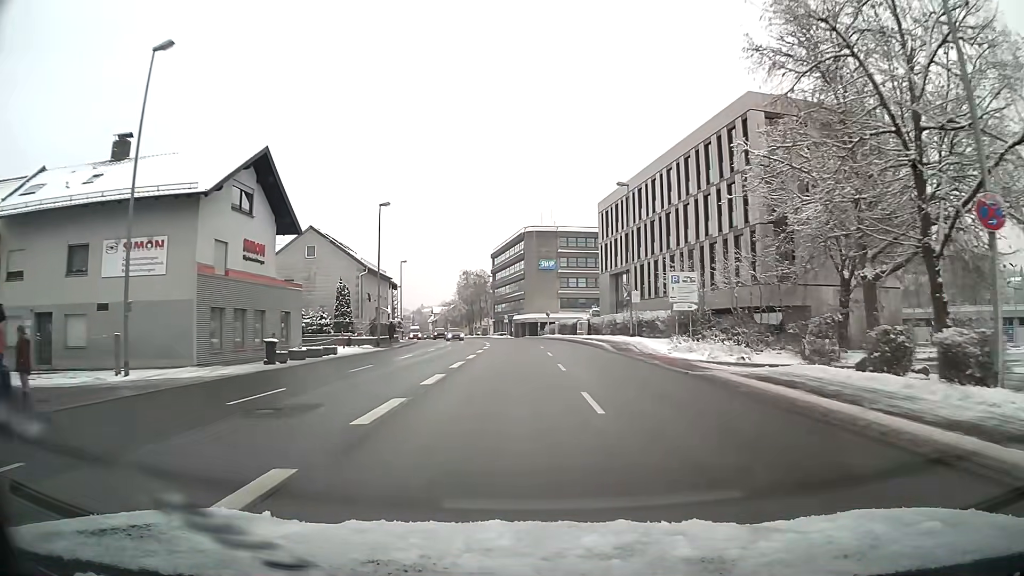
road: primary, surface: asphalt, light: Day
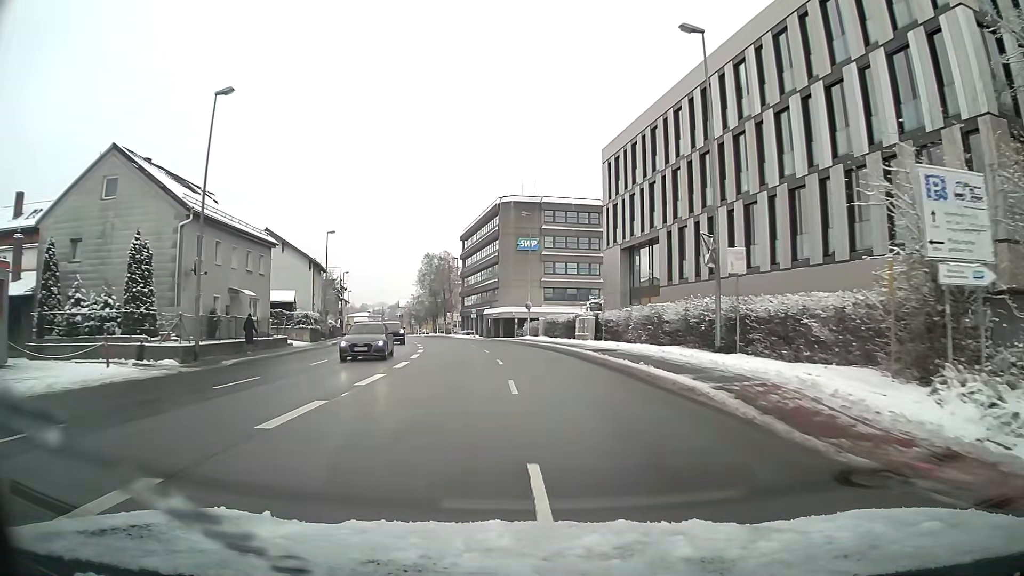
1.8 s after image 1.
(+0.3, +24.6) m; +1°
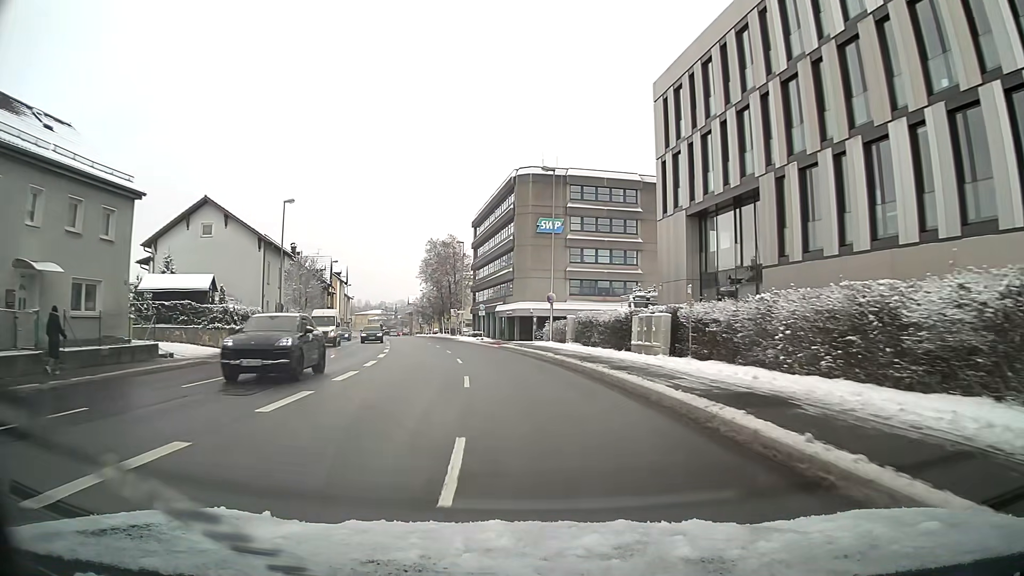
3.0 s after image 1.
(-0.2, +16.4) m; -2°
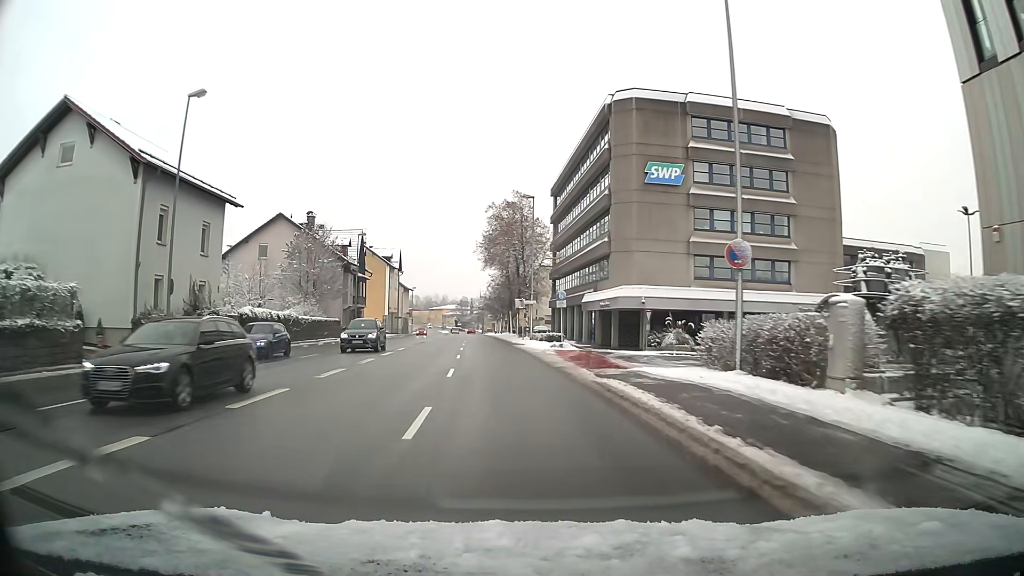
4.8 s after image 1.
(-1.5, +24.5) m; -7°
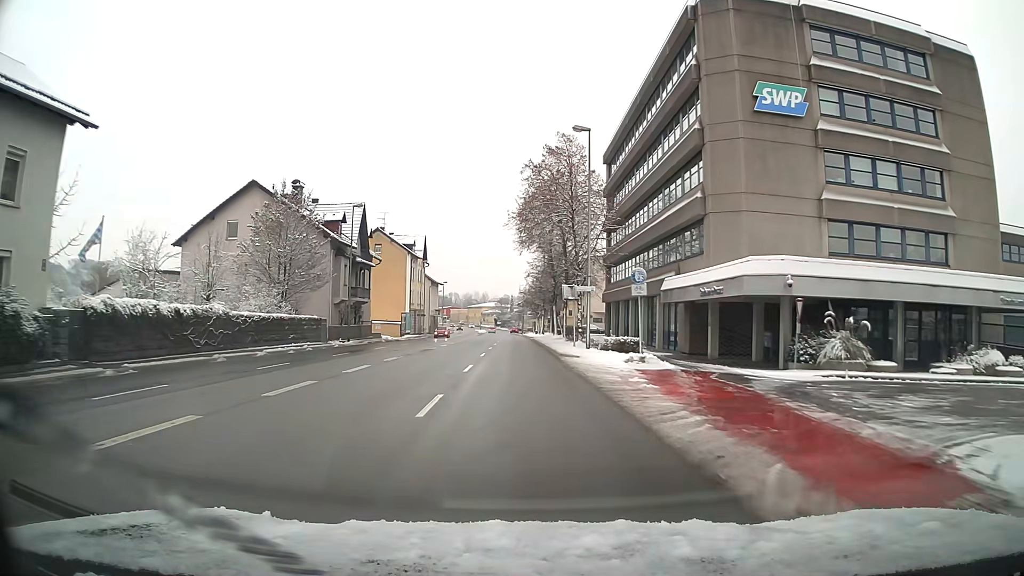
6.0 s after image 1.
(-0.5, +16.4) m; -3°
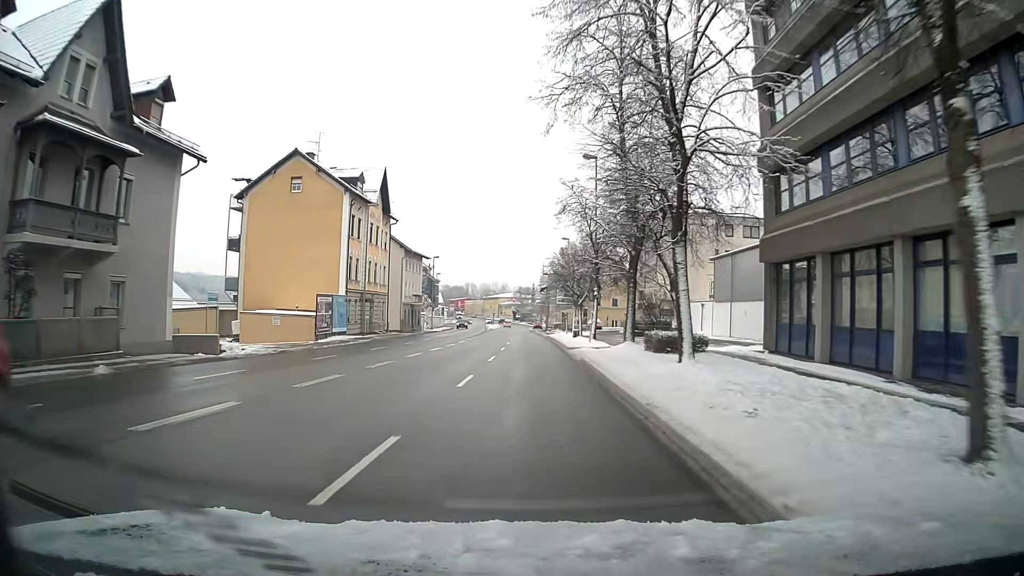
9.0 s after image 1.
(-0.7, +41.0) m; -2°
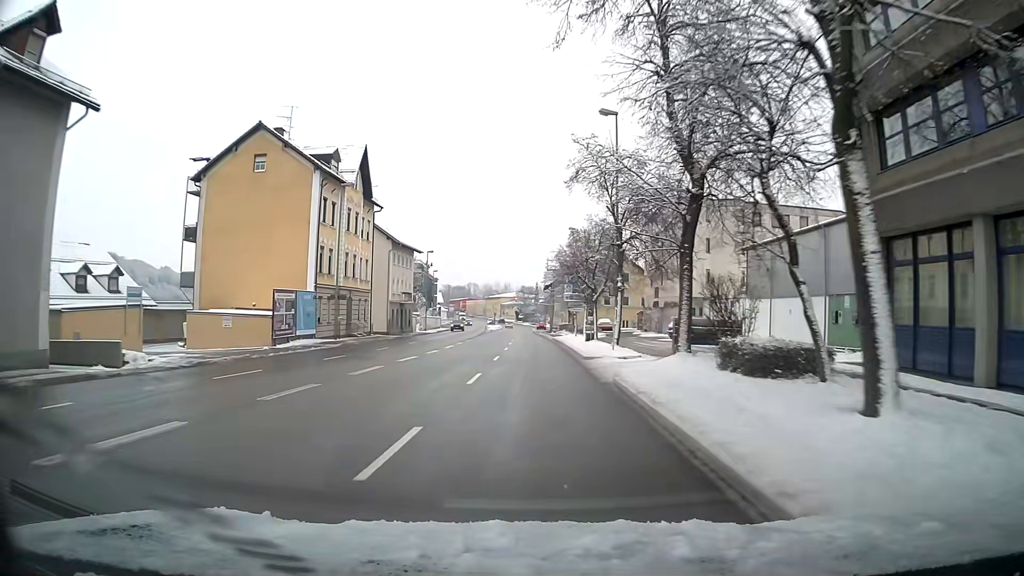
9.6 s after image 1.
(0.0, +8.2) m; 0°
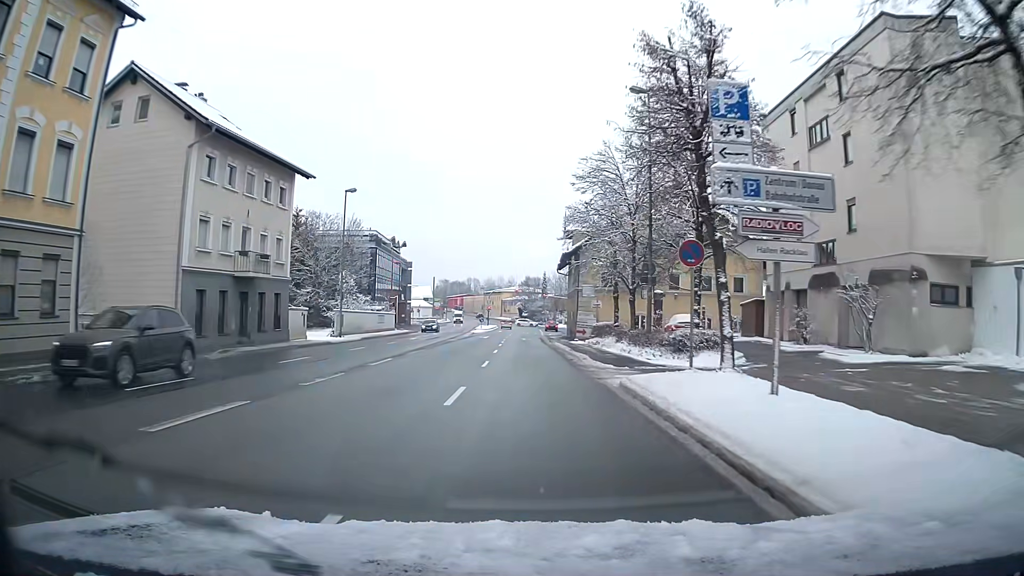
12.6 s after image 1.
(-0.2, +40.1) m; -1°
(0, +10) (0, +20) (0, +30) (0, +40) (0, +50) (-1, +60) (0, +70) (0, +80) (0, +90) (0, +100) m
